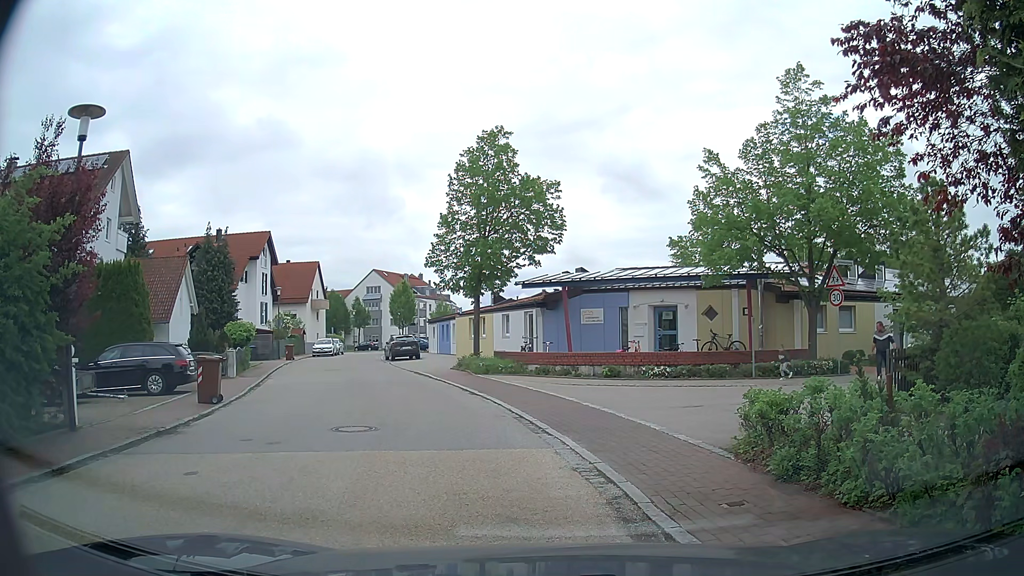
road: residential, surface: asphalt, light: Day
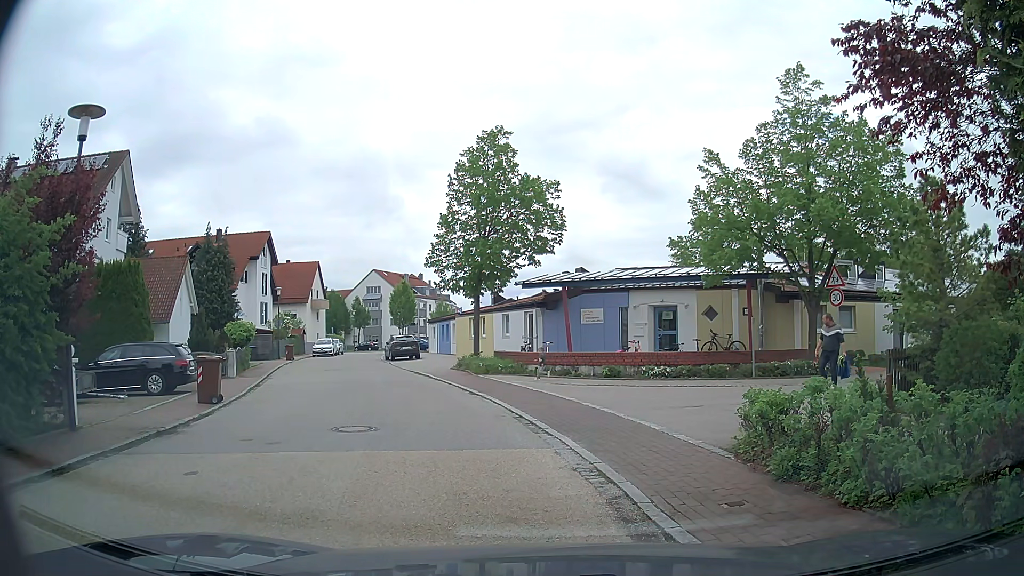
(0.0, 0.0) m; 0°
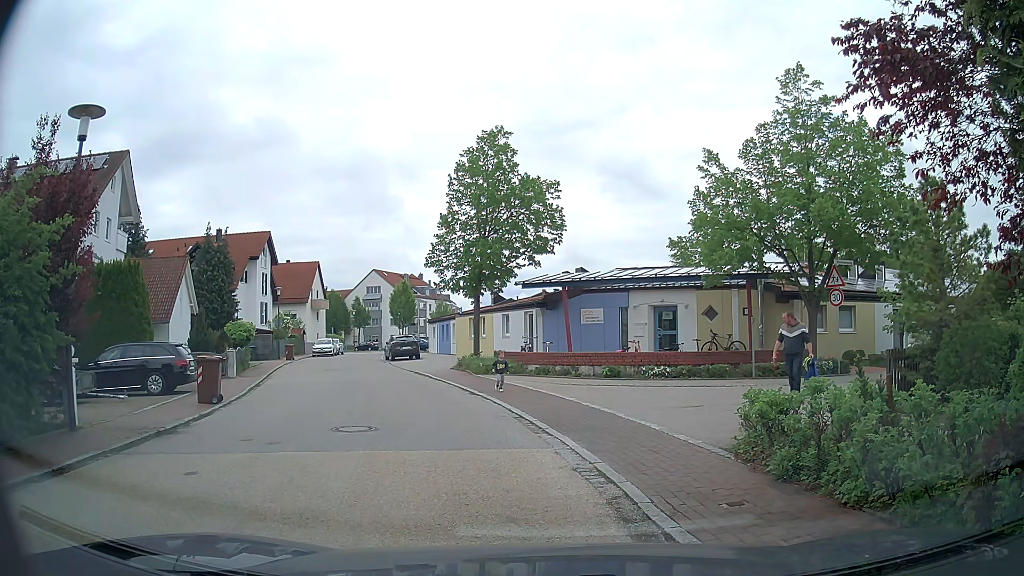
(0.0, 0.0) m; 0°
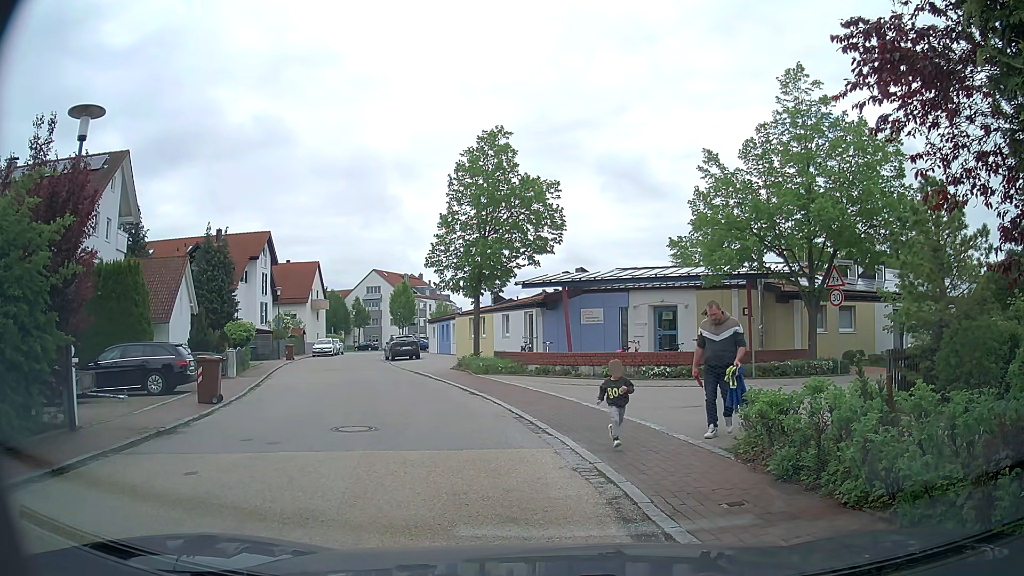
(0.0, 0.0) m; 0°
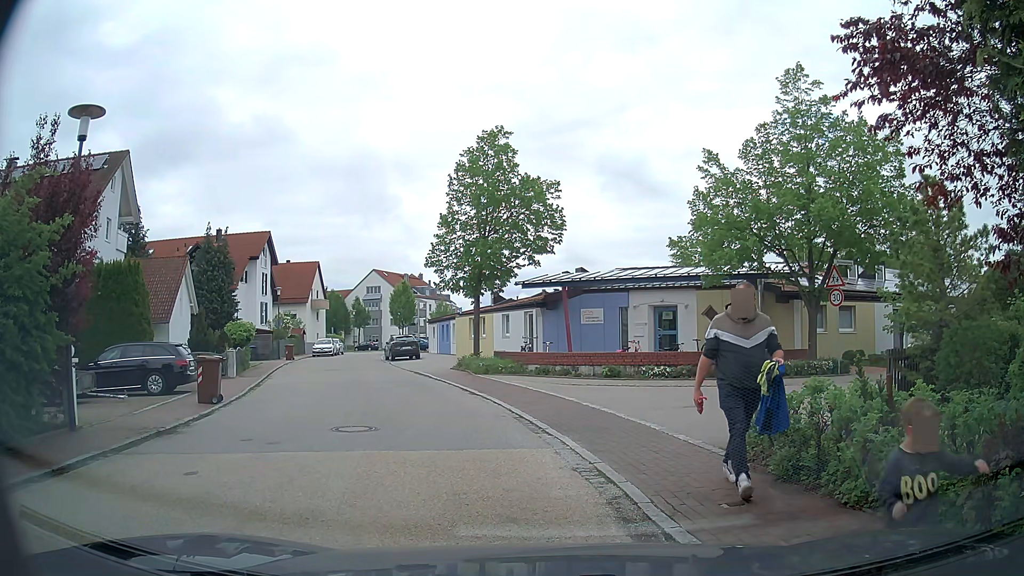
(0.0, 0.0) m; 0°
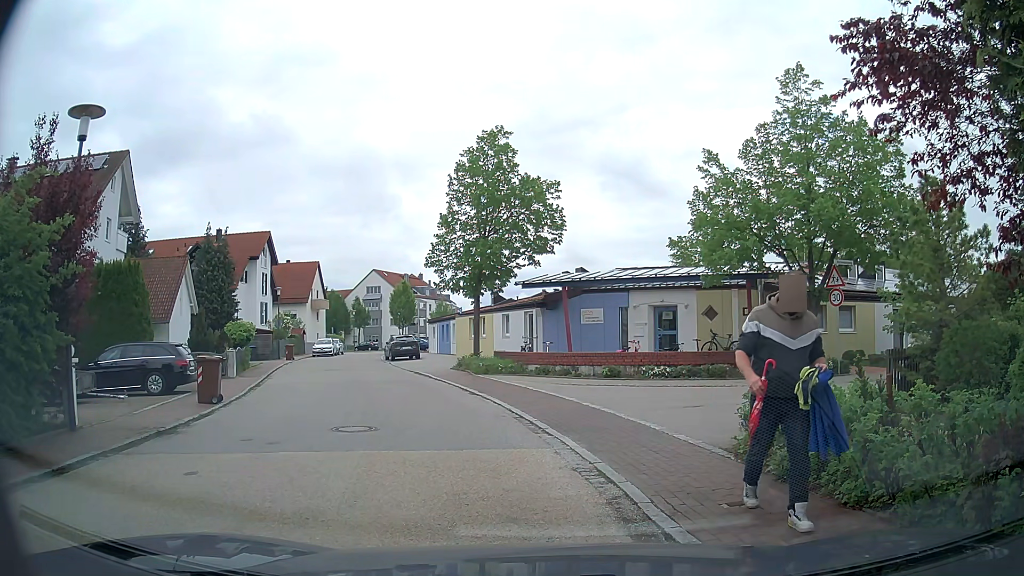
(0.0, 0.0) m; 0°
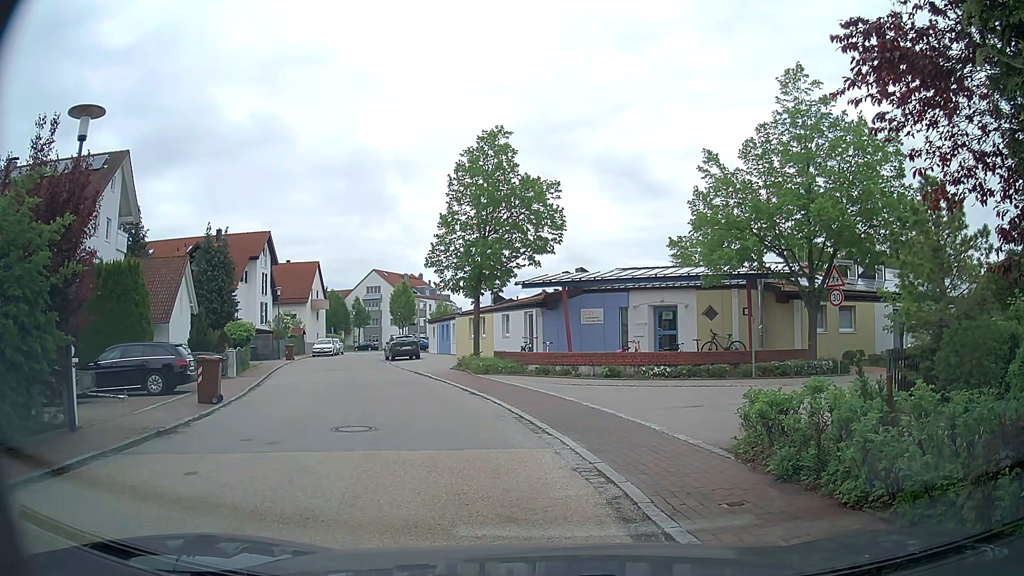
(0.0, 0.0) m; 0°
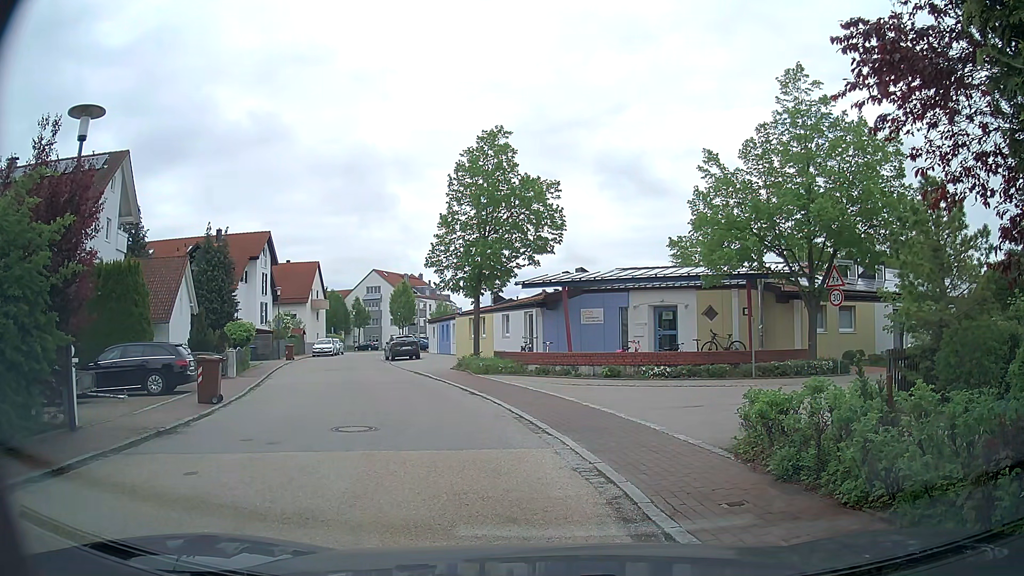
(0.0, 0.0) m; 0°
